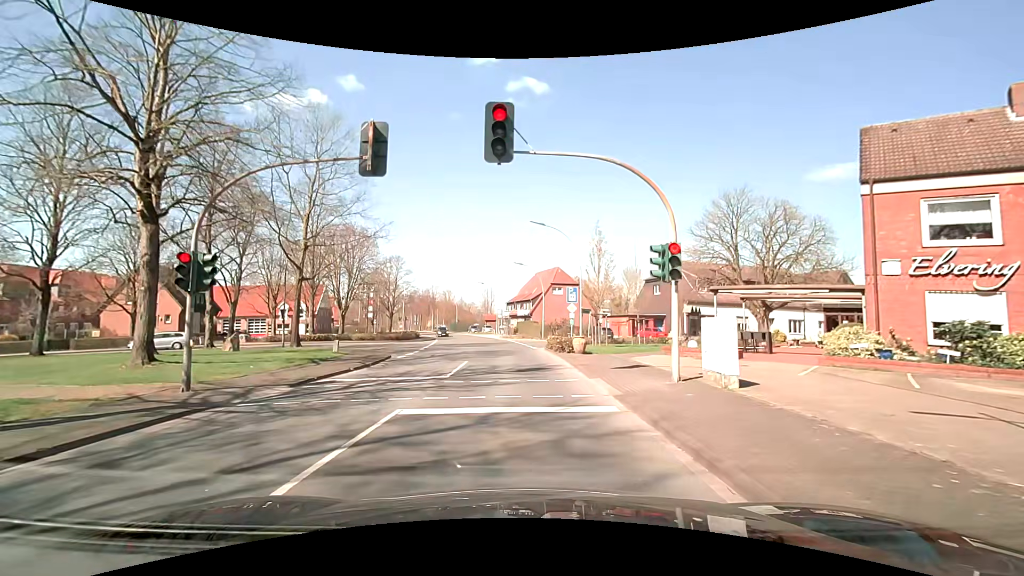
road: secondary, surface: asphalt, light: Day
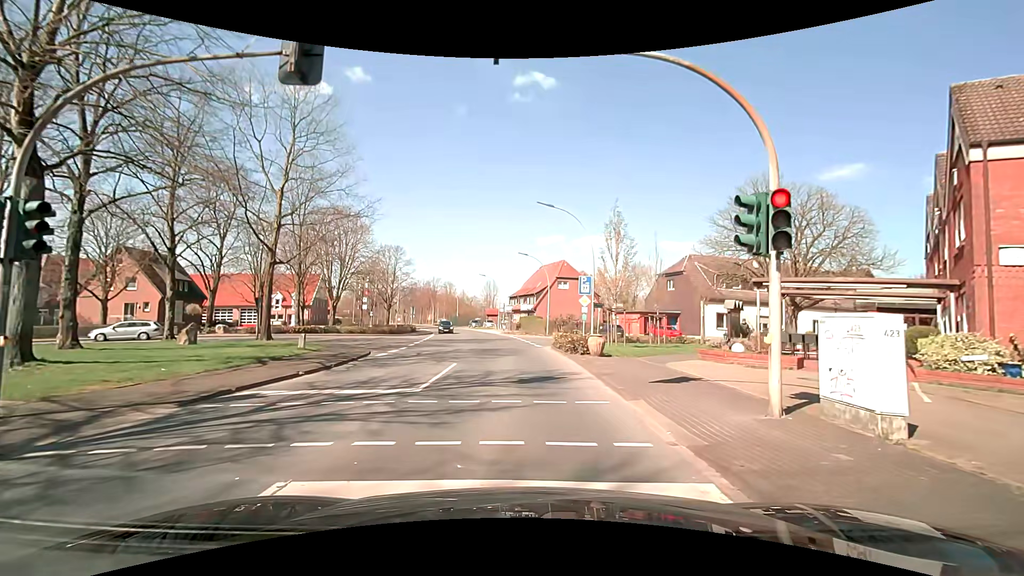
(0.0, +4.1) m; -2°
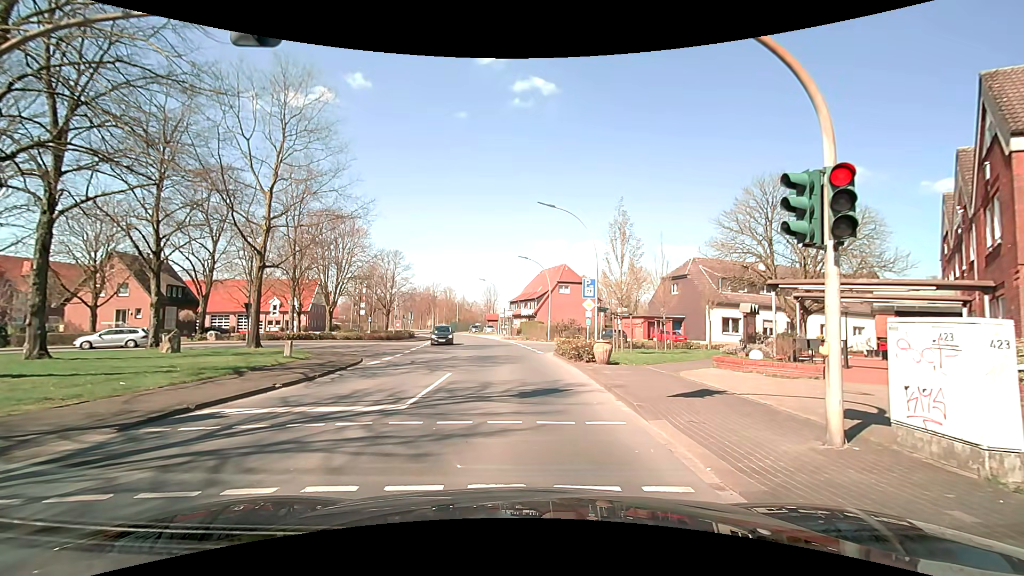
(0.0, +1.2) m; 0°
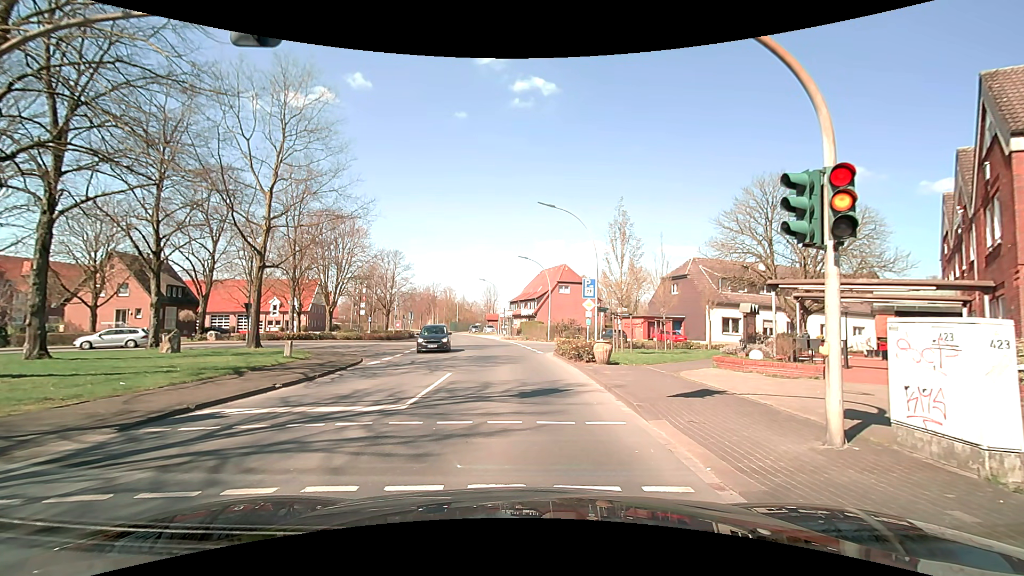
(0.0, 0.0) m; 0°
